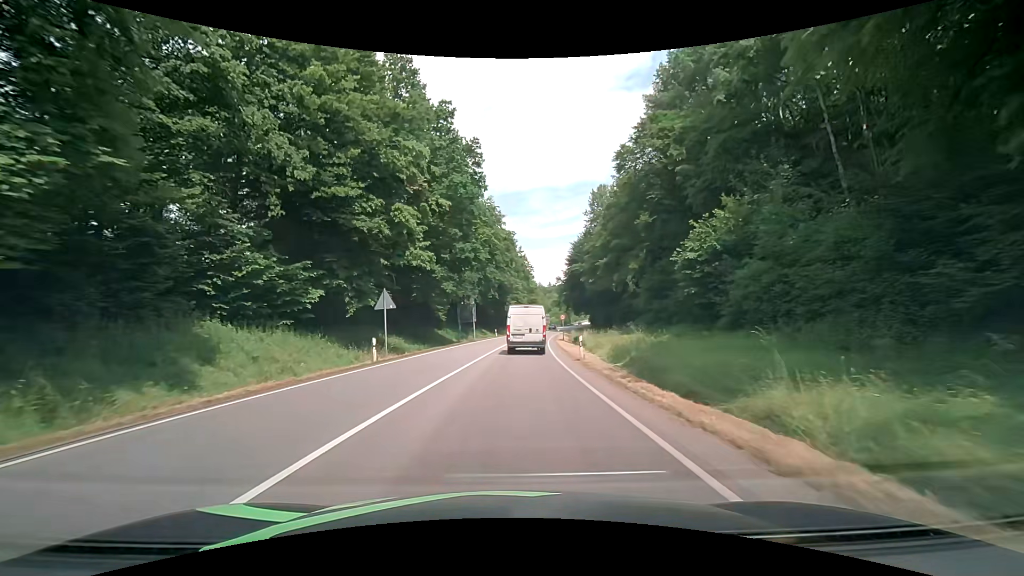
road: primary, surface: asphalt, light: Day
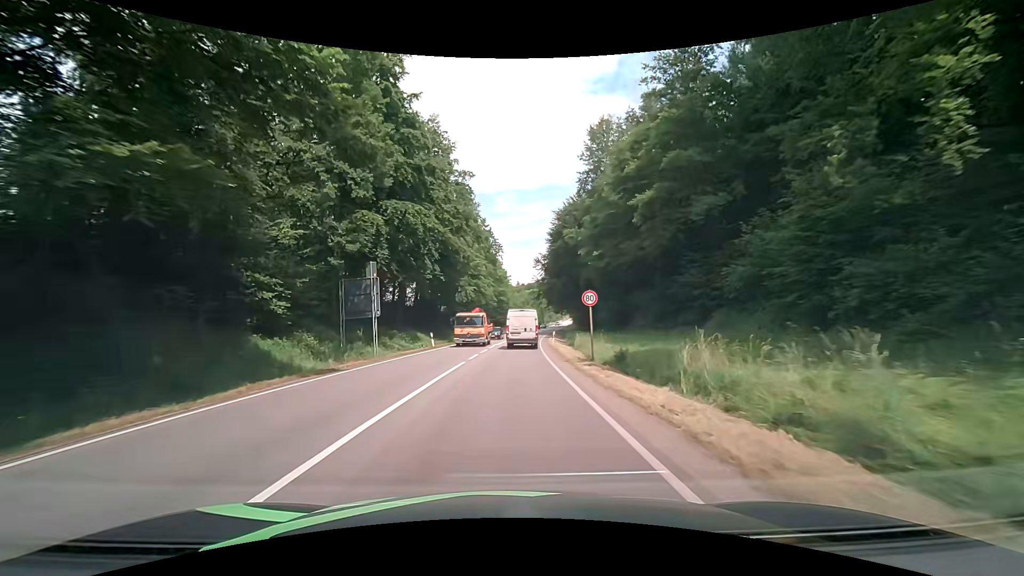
(+1.5, +35.0) m; +4°
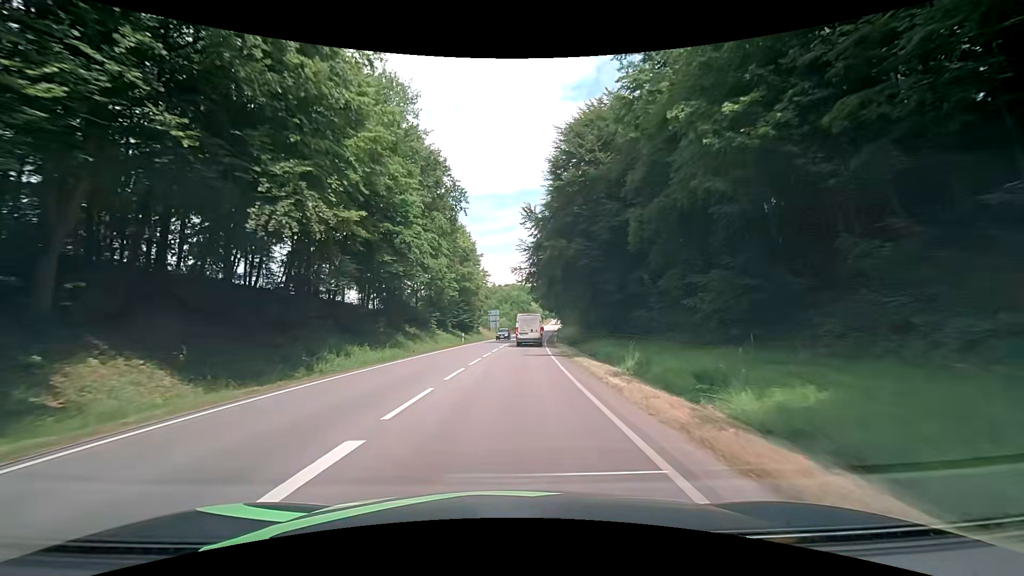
(+0.7, +38.8) m; +2°
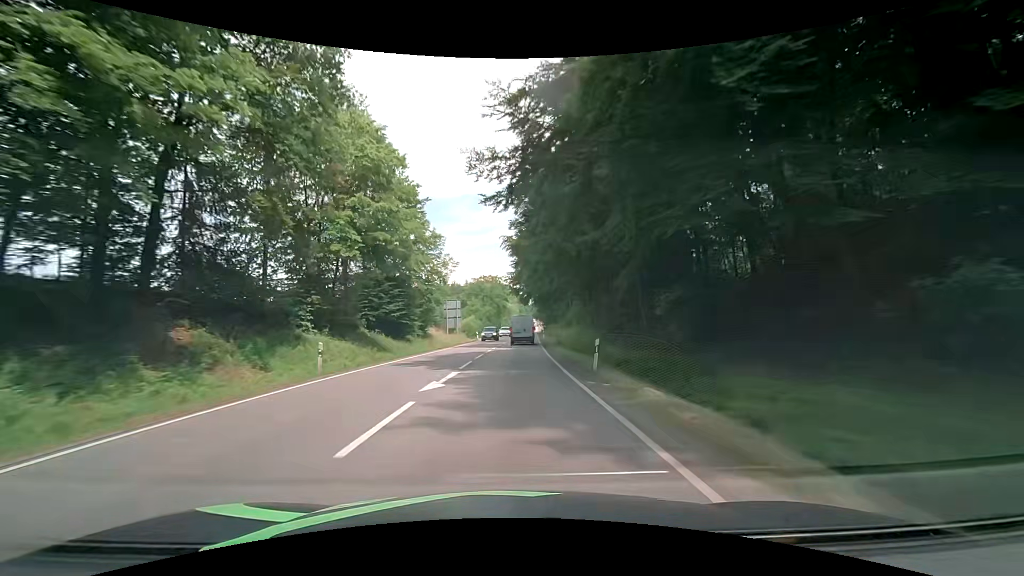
(+0.9, +32.4) m; +3°
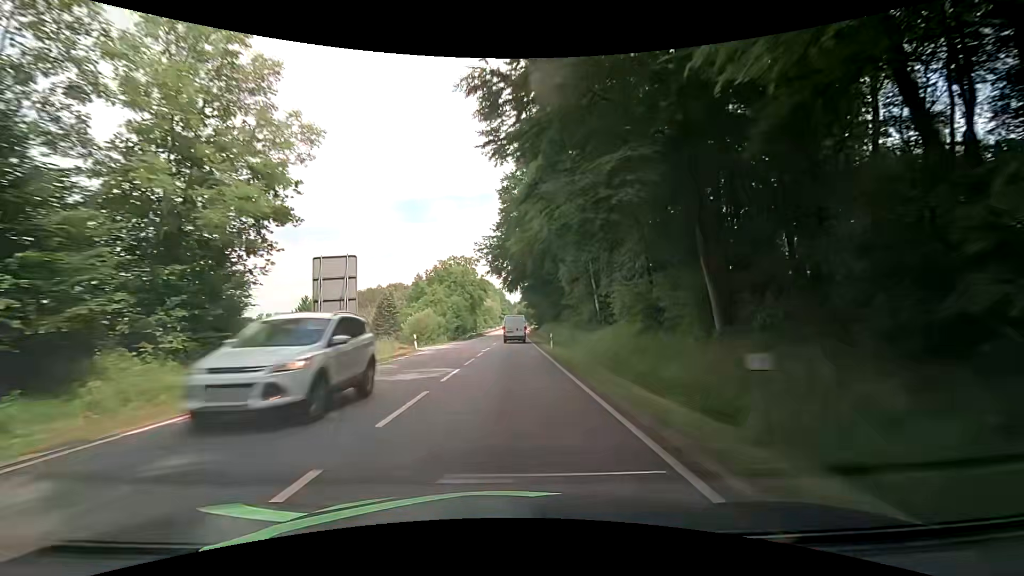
(+0.7, +34.5) m; +2°
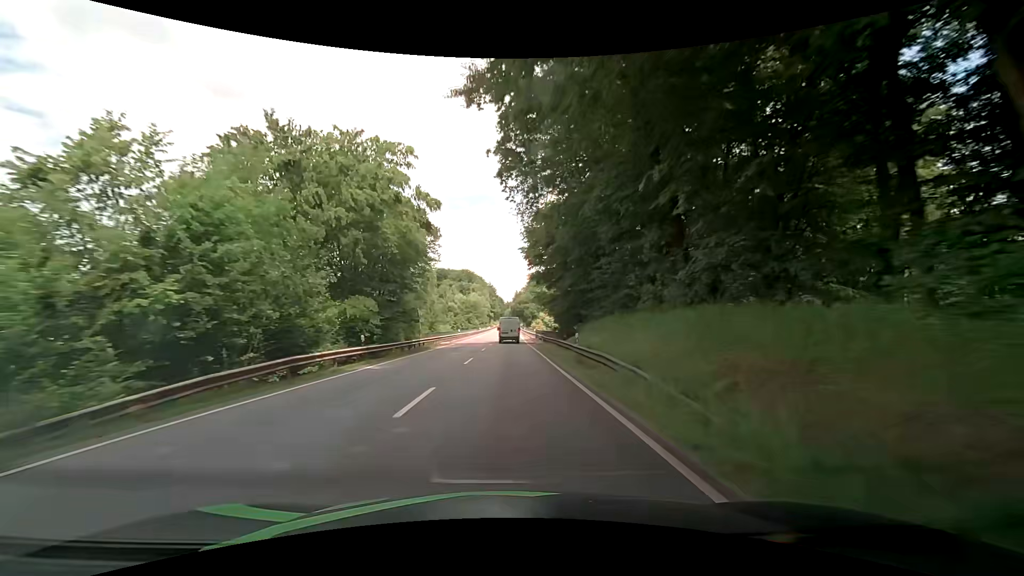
(+1.1, +59.7) m; +1°
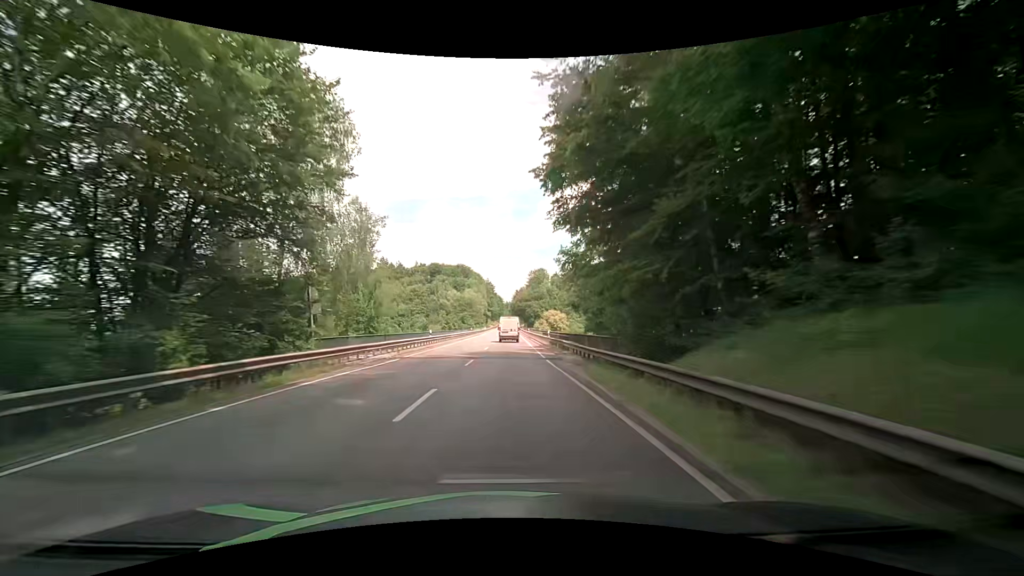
(+0.1, +24.4) m; +1°
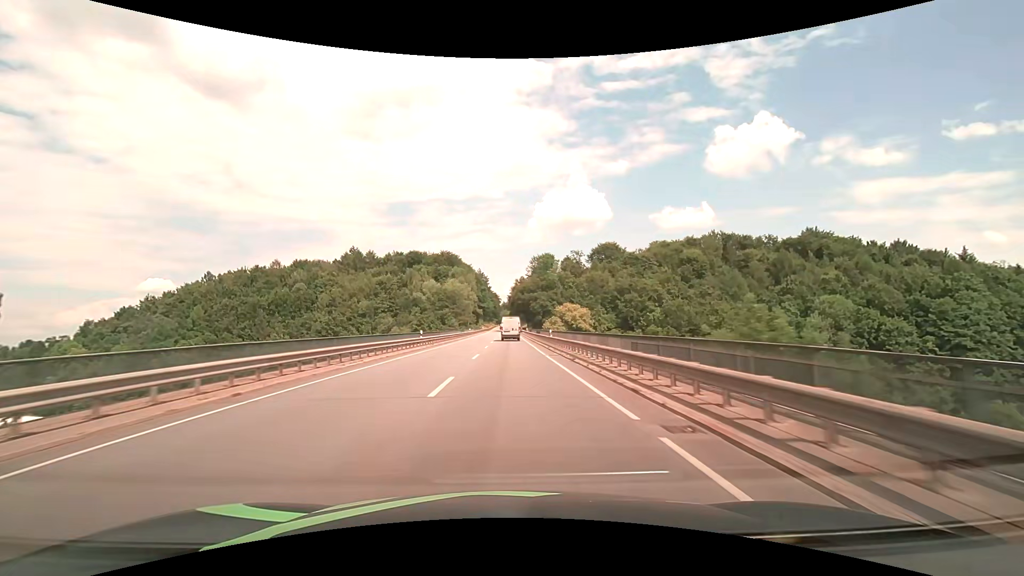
(-0.4, +49.2) m; -1°
(0, +10) (0, +20) (0, +30) (0, +40) (0, +50) (0, +60) (0, +70) (0, +80) (+1, +90) (+1, +100) m
